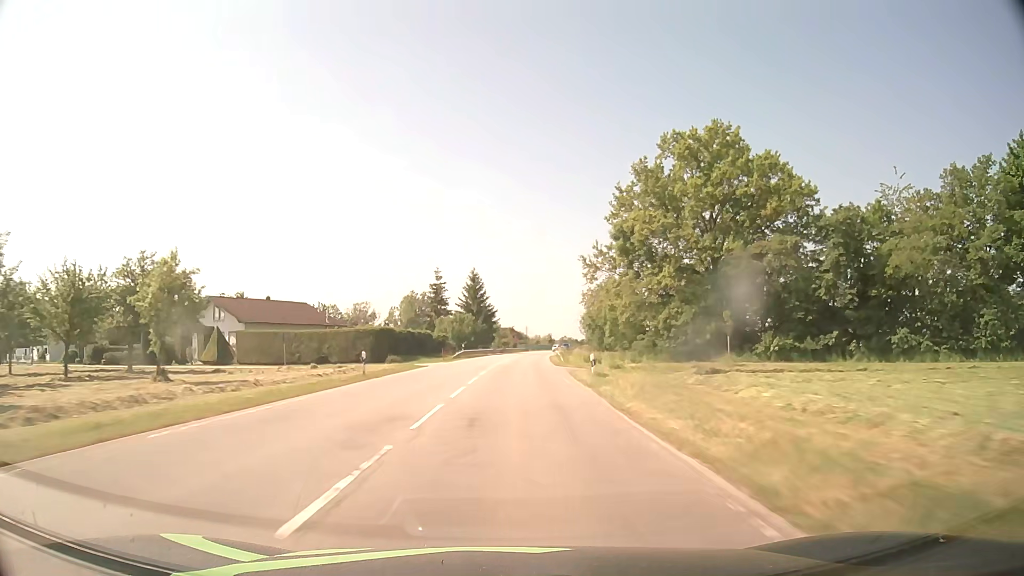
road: secondary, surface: asphalt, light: Day
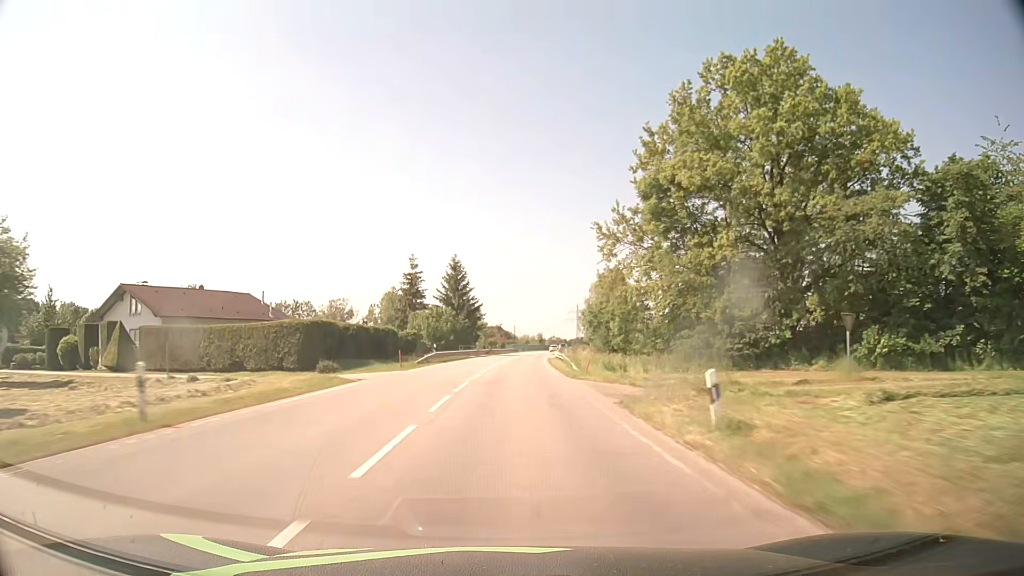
(+0.1, +15.8) m; +1°
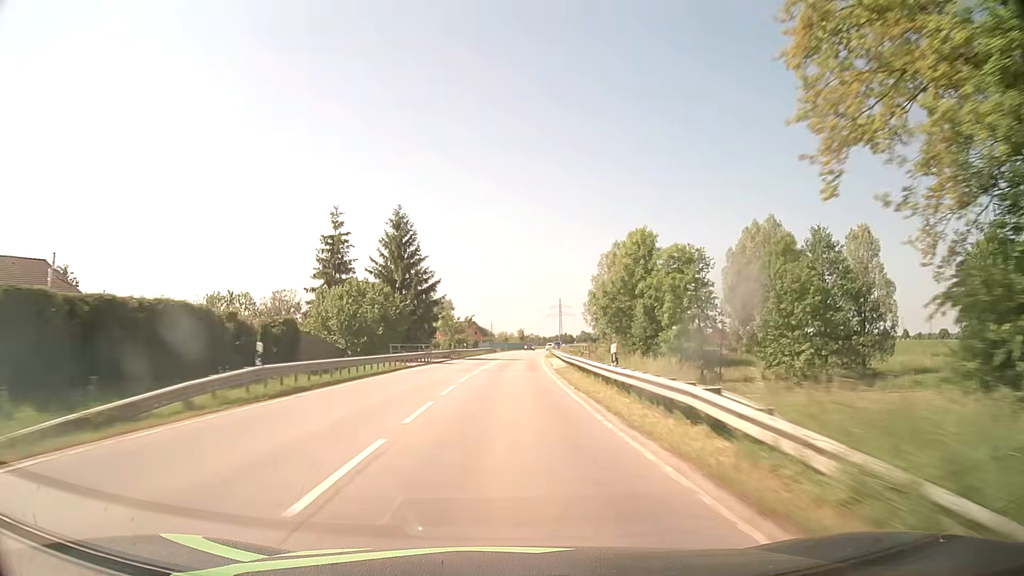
(+0.6, +31.5) m; +2°
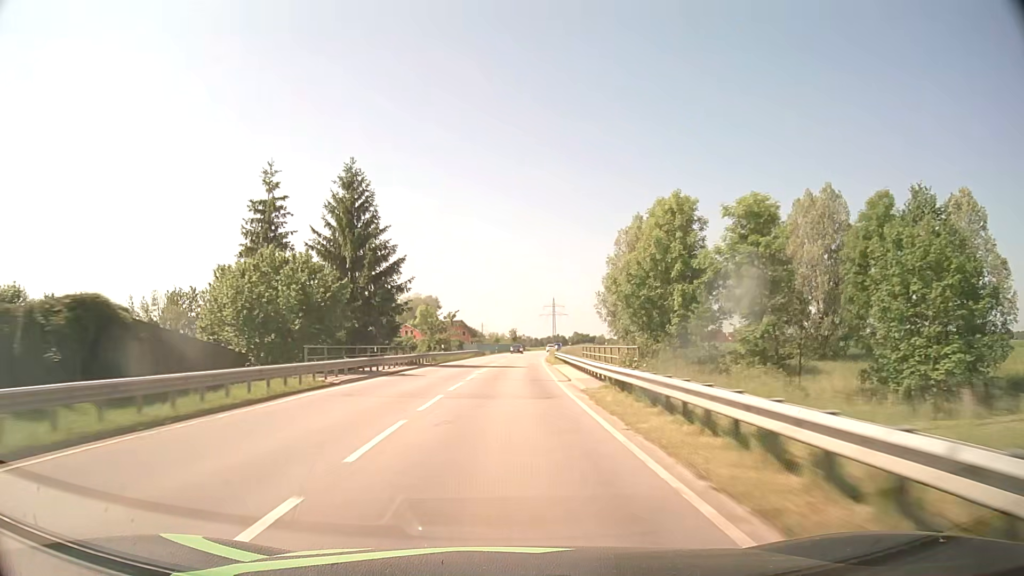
(+0.1, +15.8) m; +1°
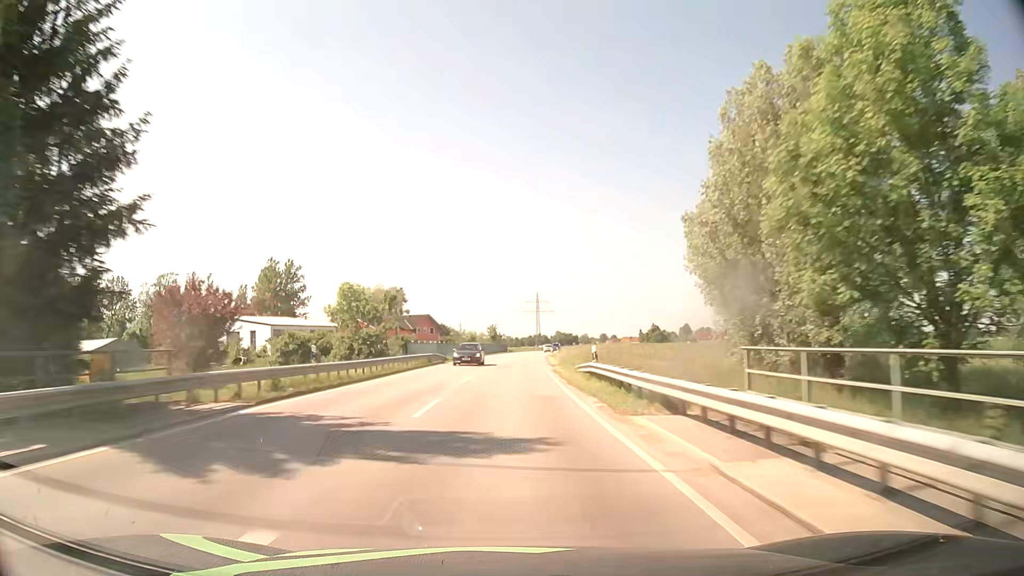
(+0.4, +31.6) m; +2°
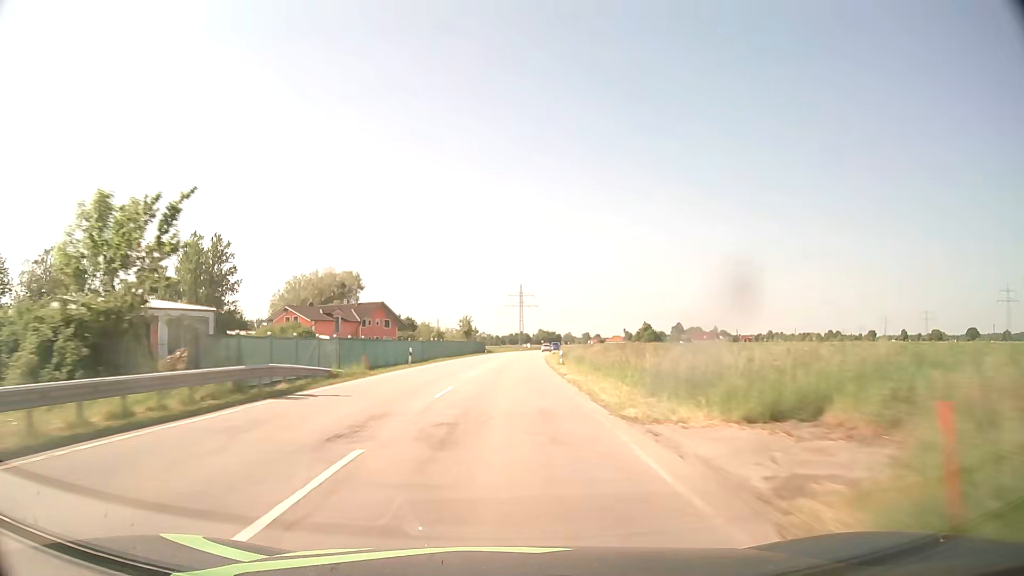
(+0.5, +31.6) m; +2°
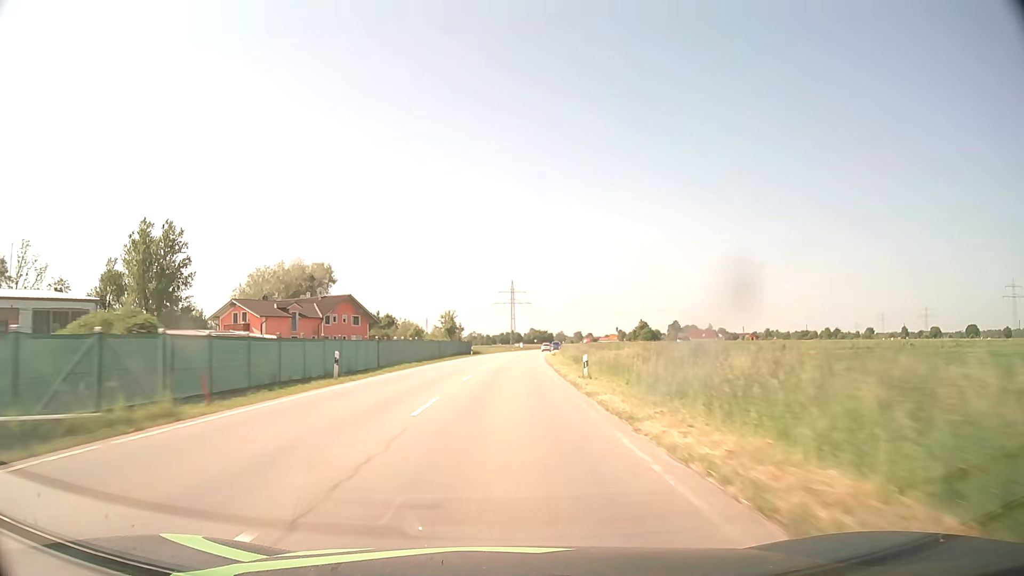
(+0.1, +15.8) m; +1°
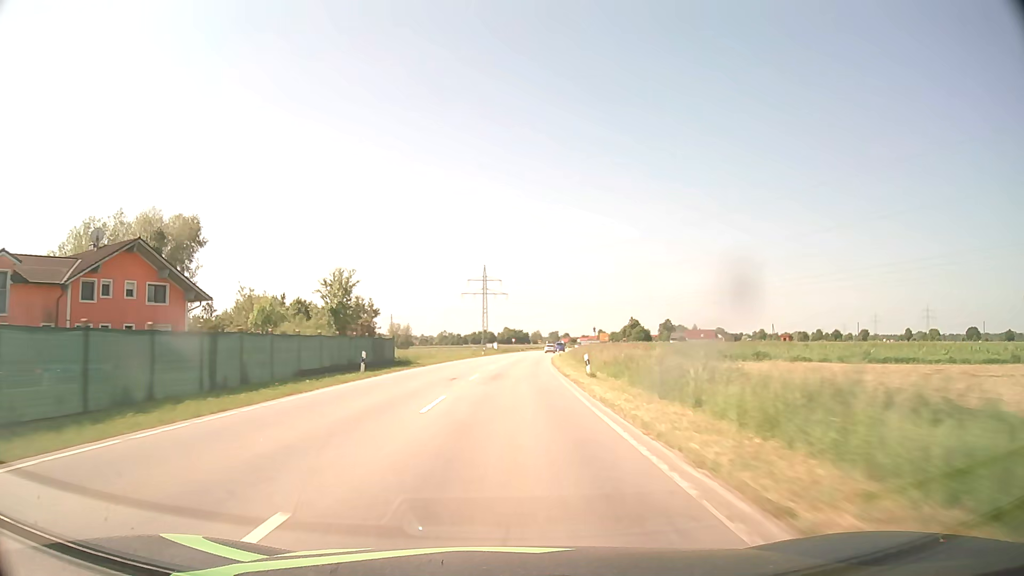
(+0.9, +47.5) m; +2°
(0, +10) (0, +20) (0, +30) (+1, +40) (+1, +50) (+2, +60) (+3, +70) (+4, +80) (+5, +90) (+6, +100) m
